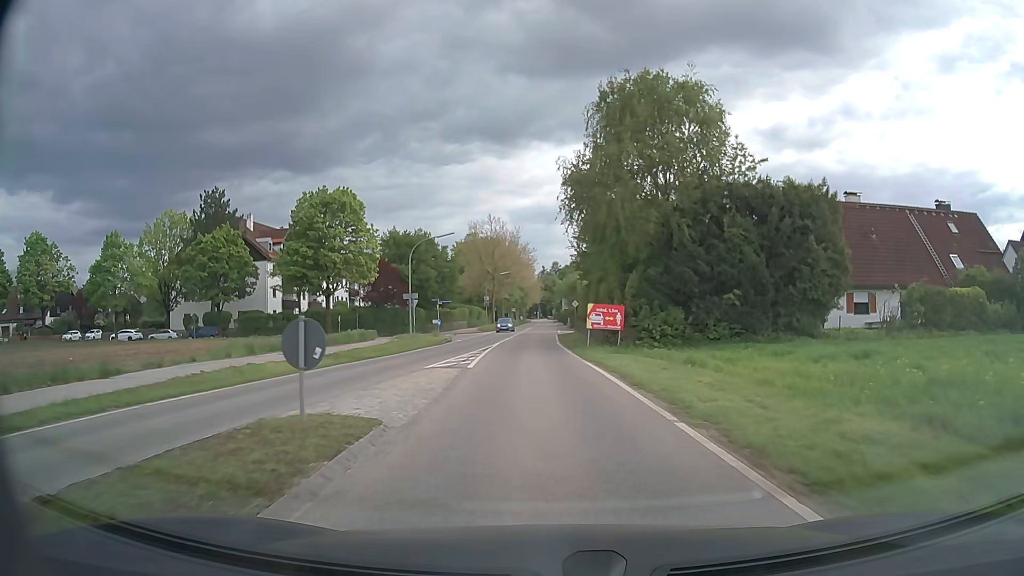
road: secondary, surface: asphalt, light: Day
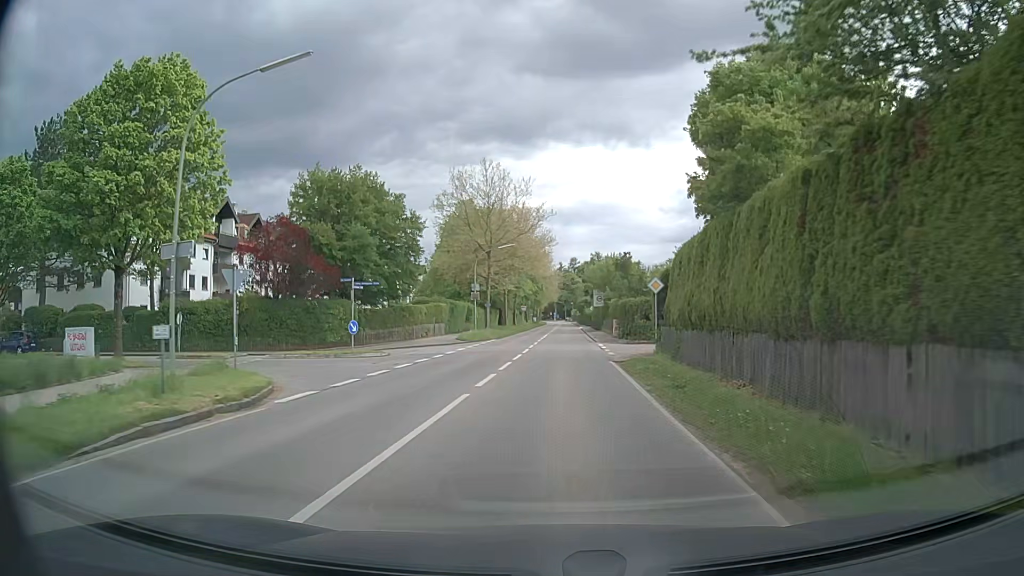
(-1.0, +33.6) m; -2°
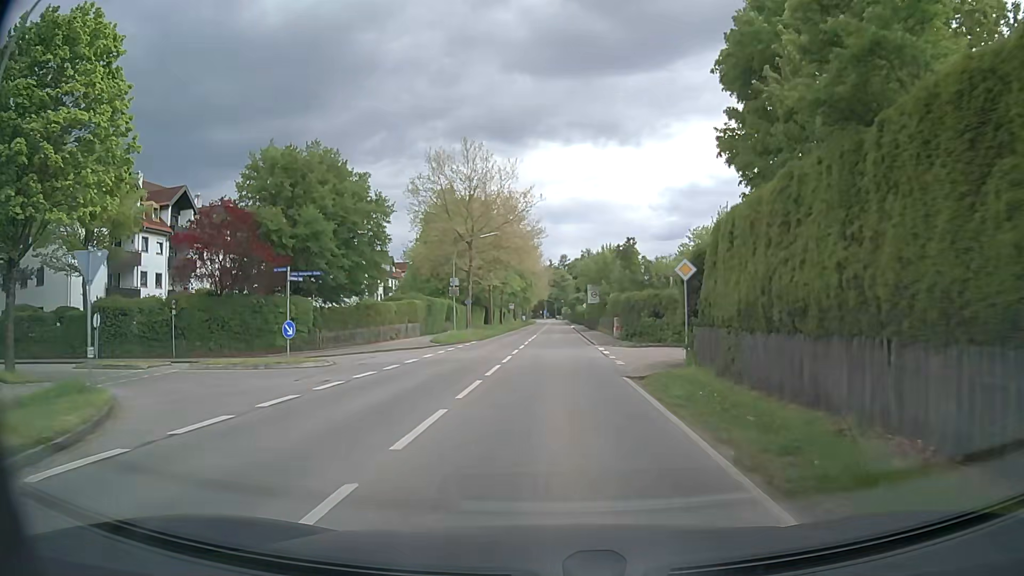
(+0.1, +6.7) m; +2°
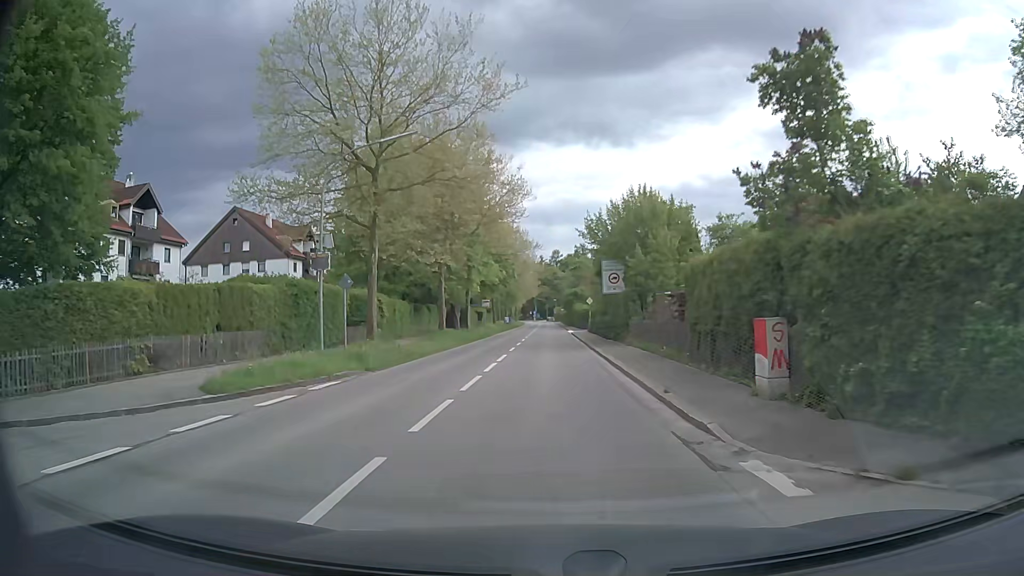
(0.0, +26.8) m; 0°
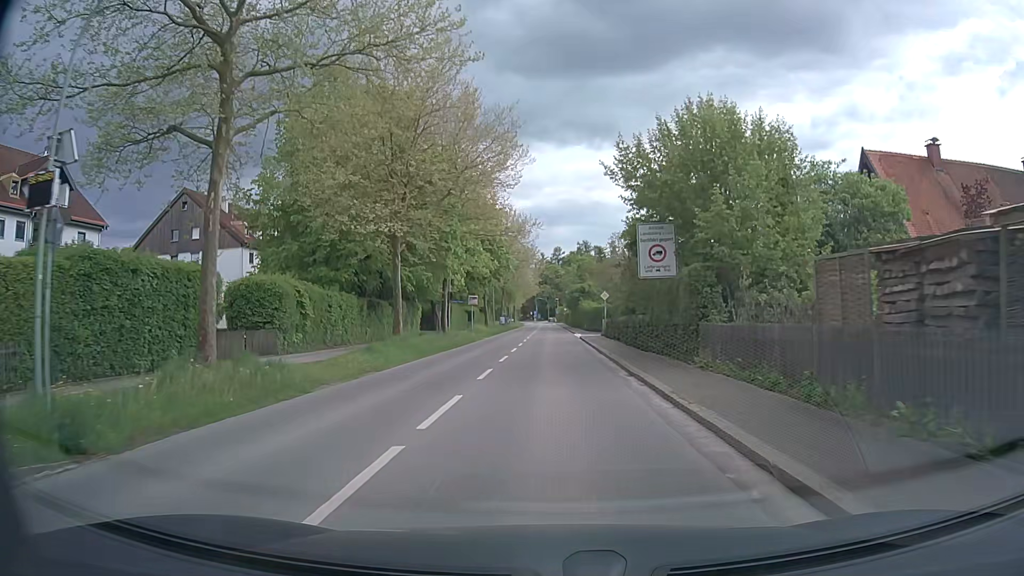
(-0.1, +13.6) m; 0°
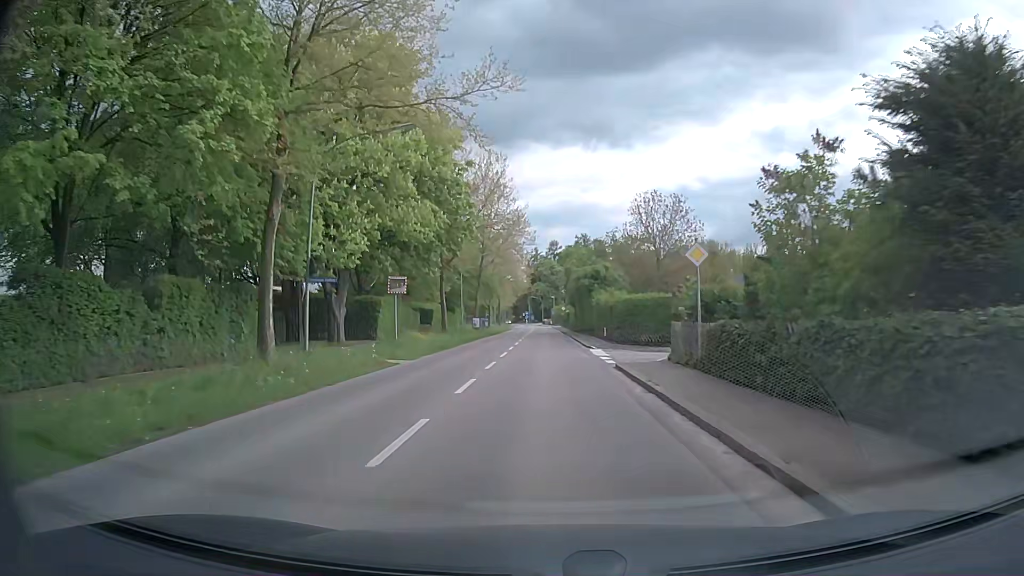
(-0.2, +27.9) m; 0°
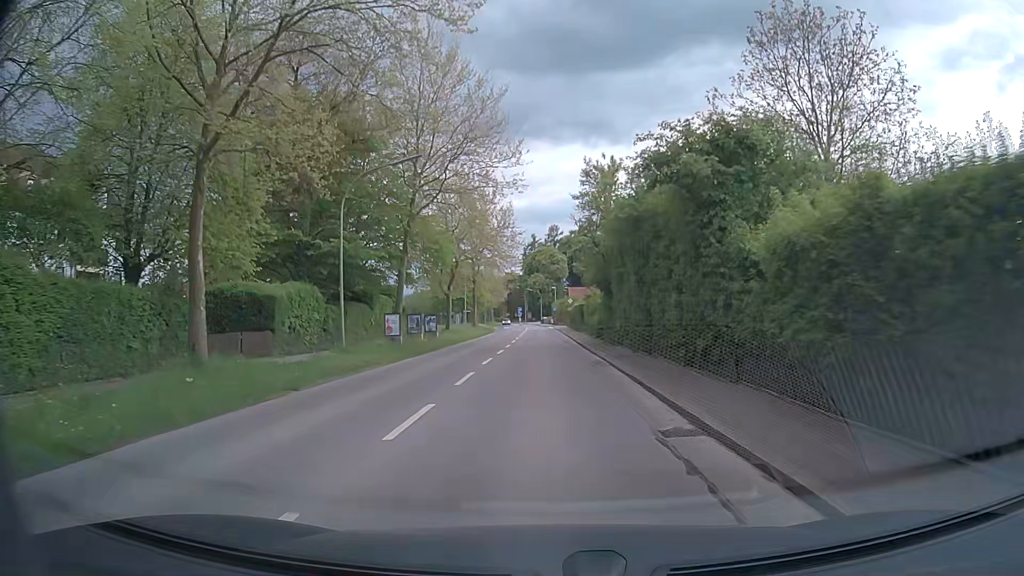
(-0.4, +35.5) m; 0°
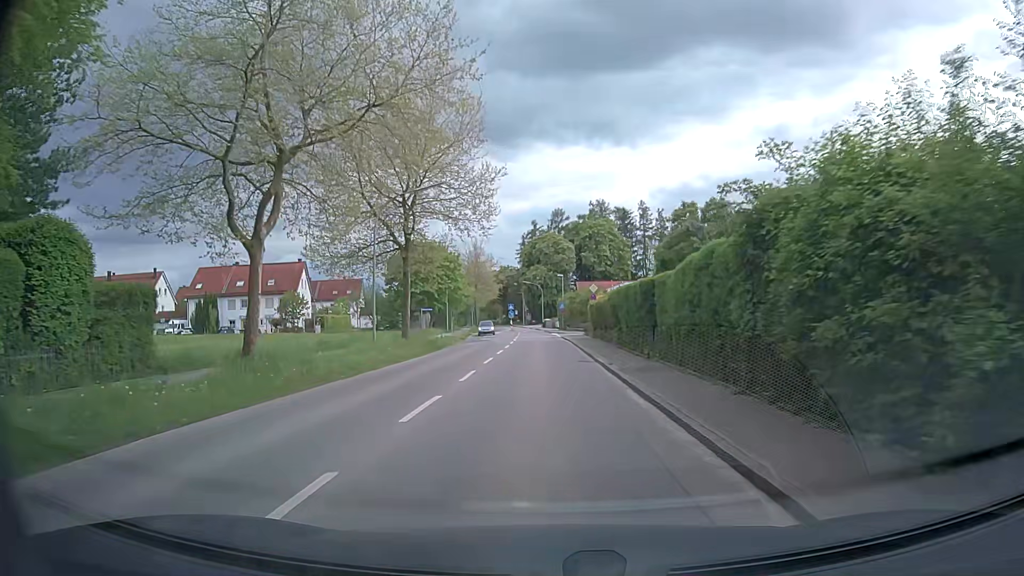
(-0.4, +35.0) m; -1°
(0, +10) (0, +20) (0, +30) (0, +40) (0, +50) (-1, +60) (-1, +70) (-2, +80) (-2, +90) (-3, +100) m
